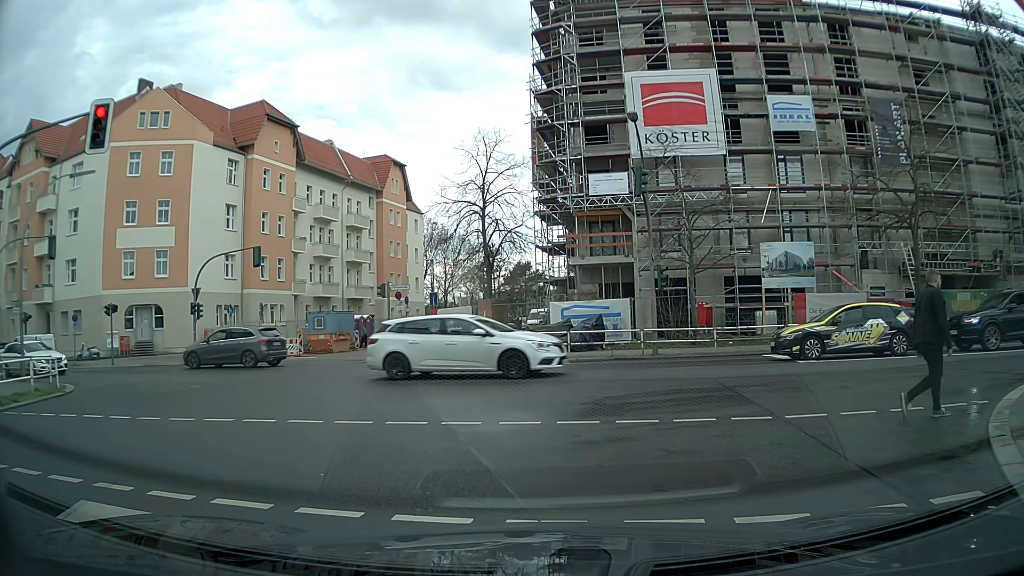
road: residential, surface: asphalt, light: Day
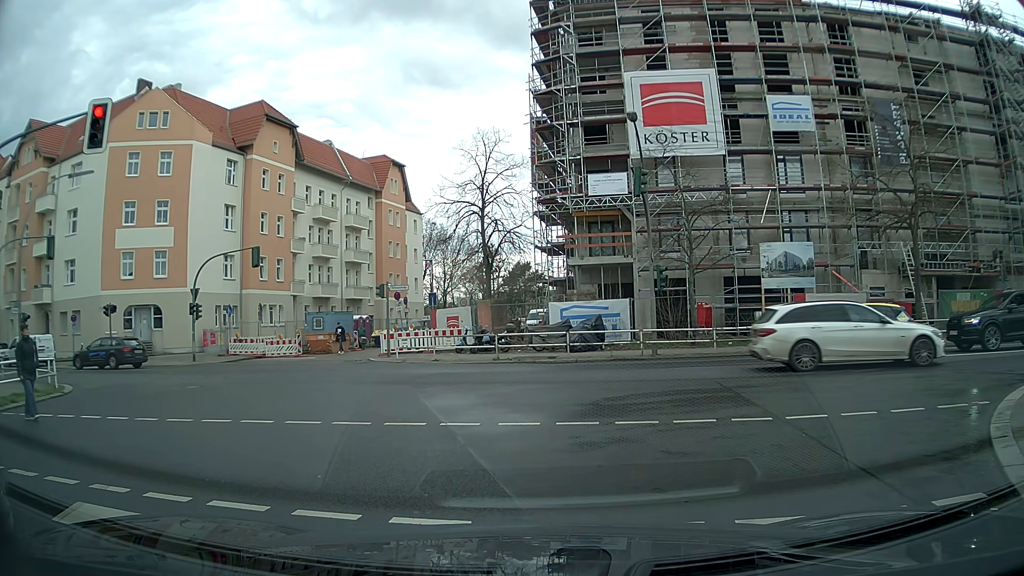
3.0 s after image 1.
(0.0, +0.1) m; 0°
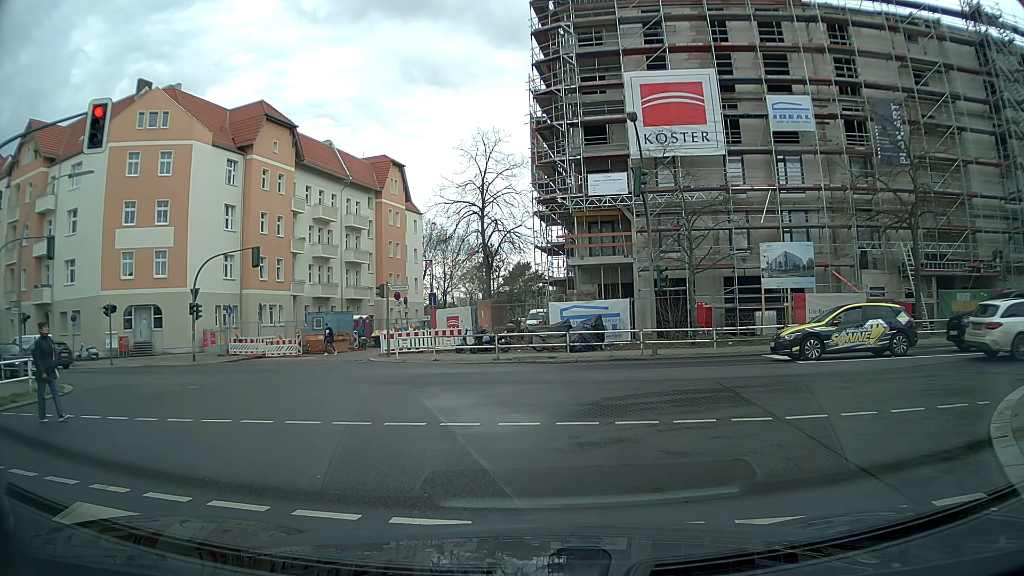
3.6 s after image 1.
(0.0, 0.0) m; 0°
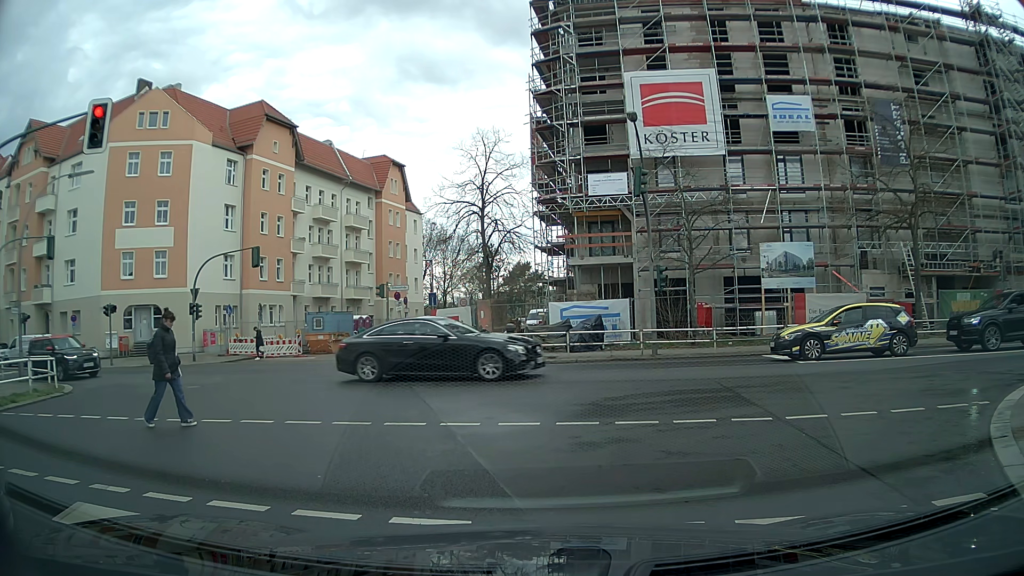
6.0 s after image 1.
(0.0, 0.0) m; 0°
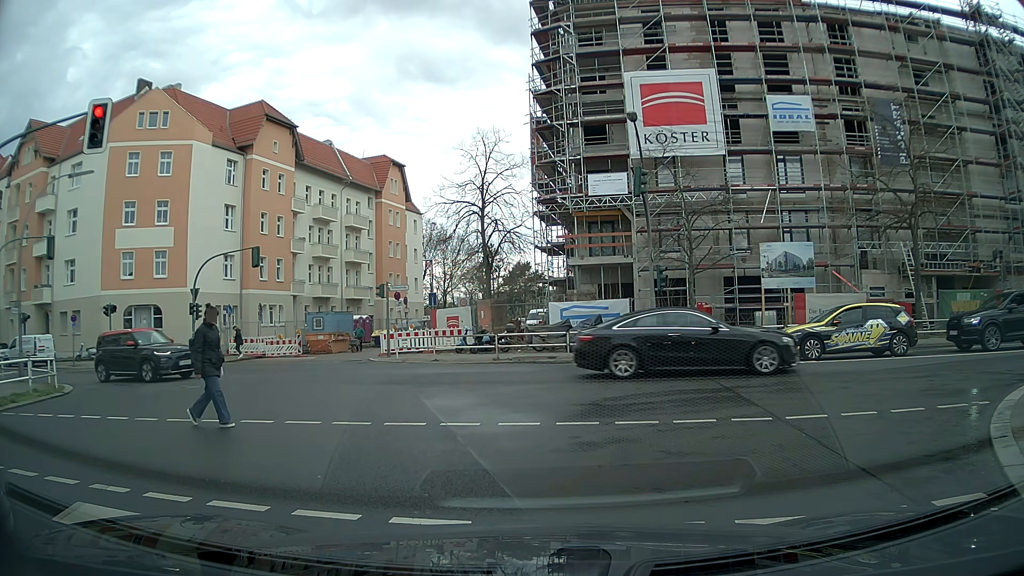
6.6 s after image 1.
(0.0, 0.0) m; 0°
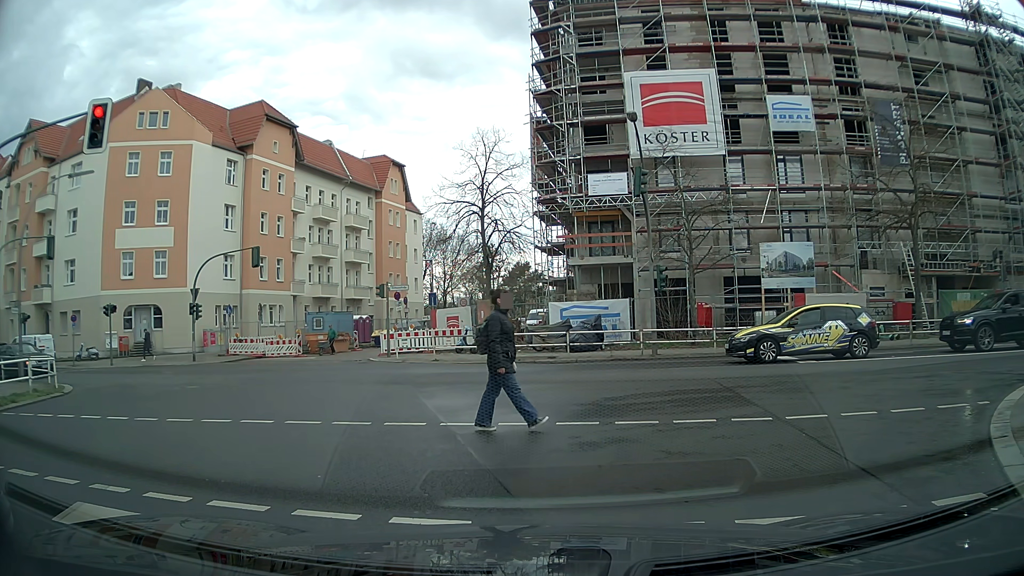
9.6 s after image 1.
(0.0, 0.0) m; 0°
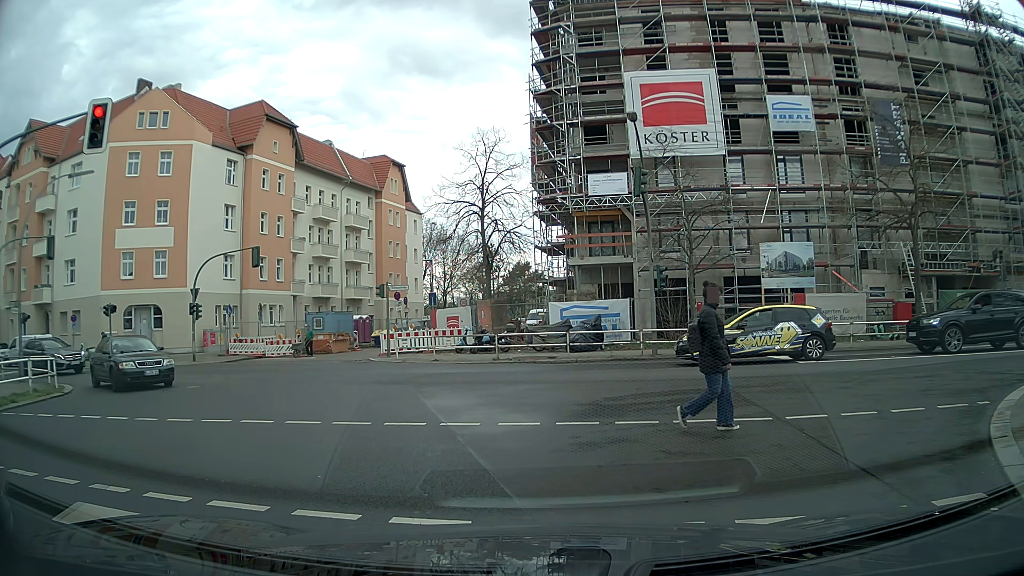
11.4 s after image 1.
(0.0, 0.0) m; 0°
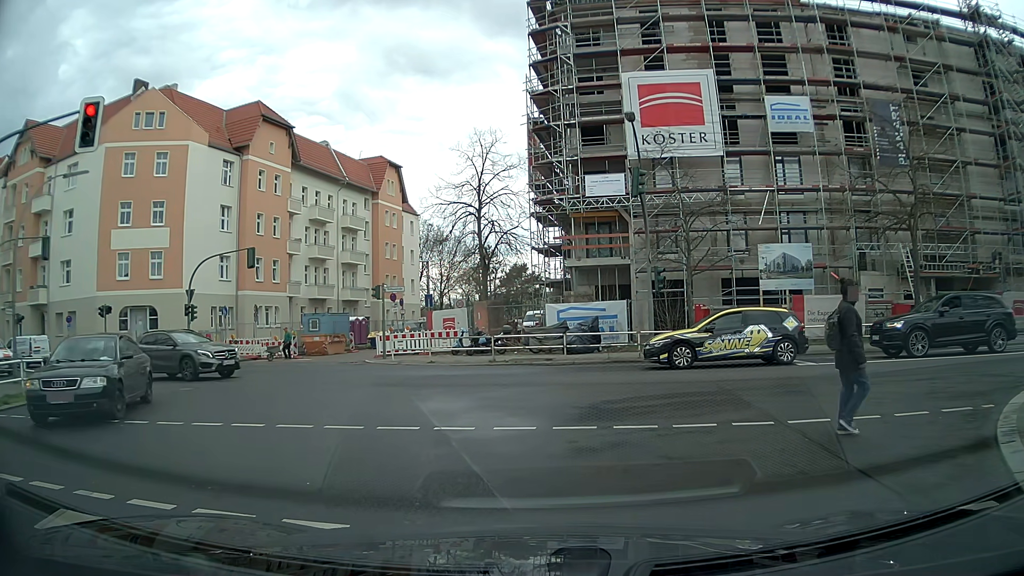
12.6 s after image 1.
(0.0, +0.2) m; 0°
(+2, +10) (+10, +15) (+20, +14) (+30, +13) (+40, +12) (+50, +12) (+60, +13) (+70, +13) (+80, +14) (+90, +15) m
